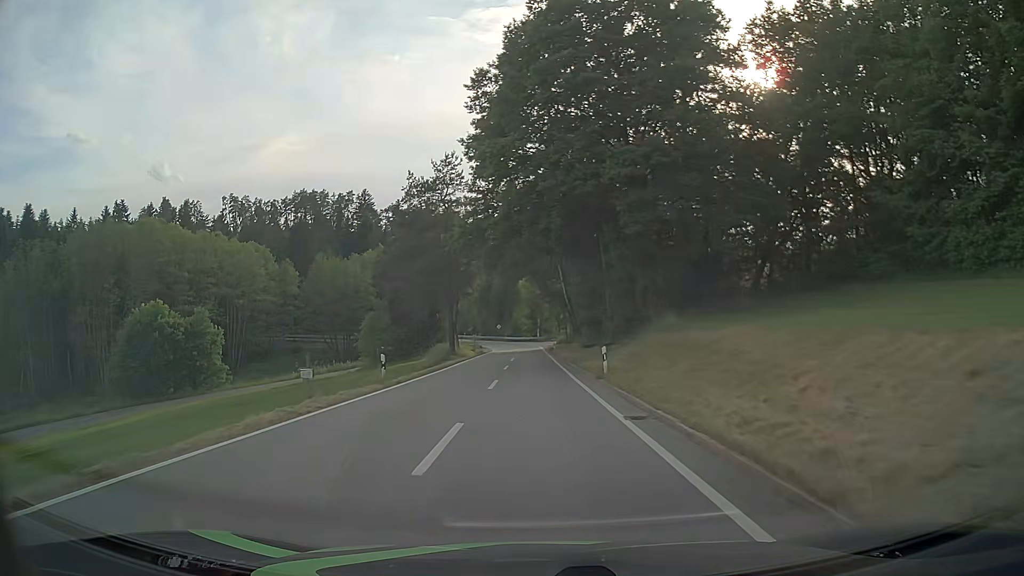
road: tertiary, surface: asphalt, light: Day
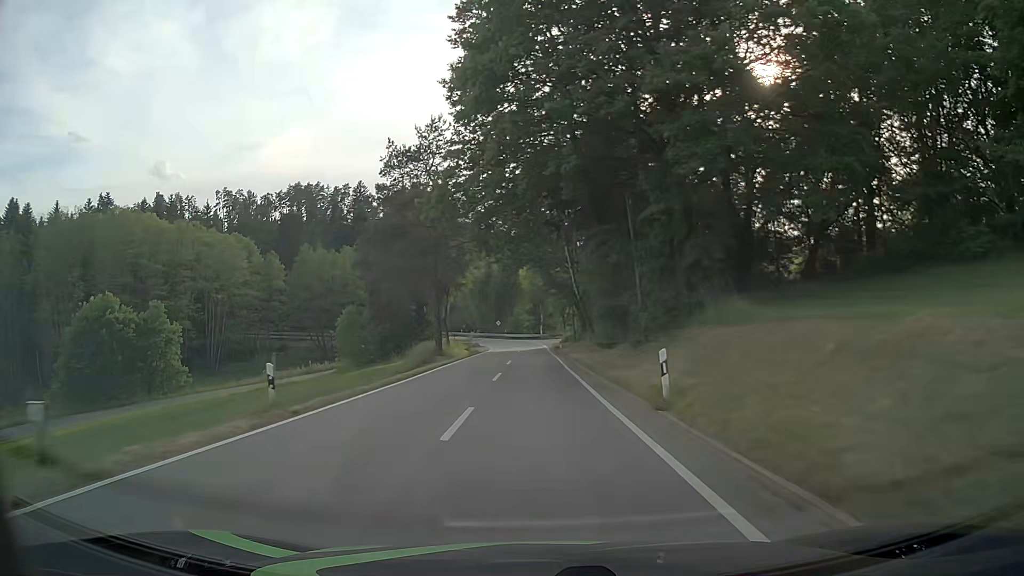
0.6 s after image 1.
(0.0, +9.7) m; 0°
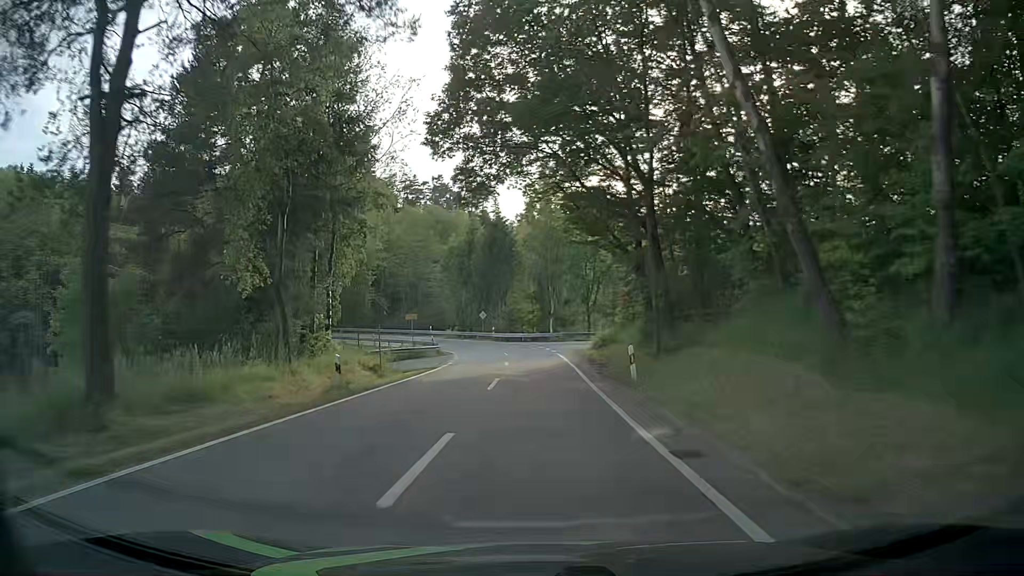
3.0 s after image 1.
(-0.2, +39.7) m; 0°
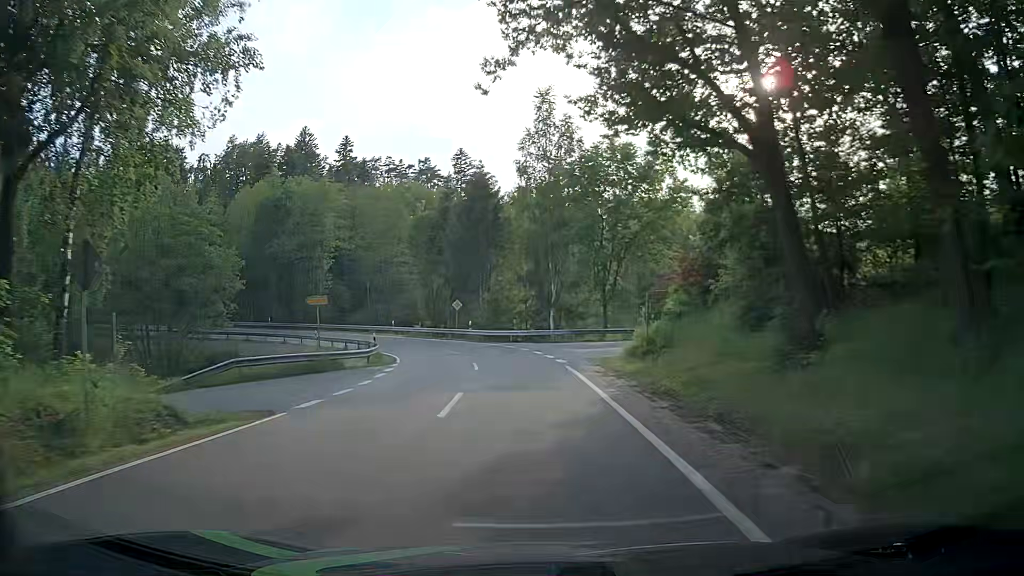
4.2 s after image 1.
(+0.1, +18.5) m; 0°
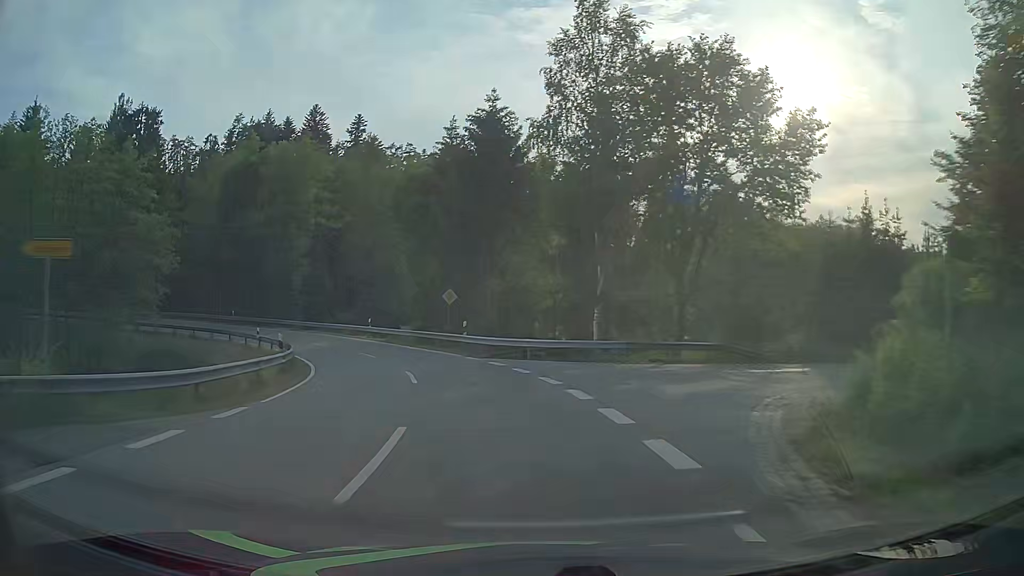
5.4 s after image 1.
(-0.1, +16.9) m; -2°
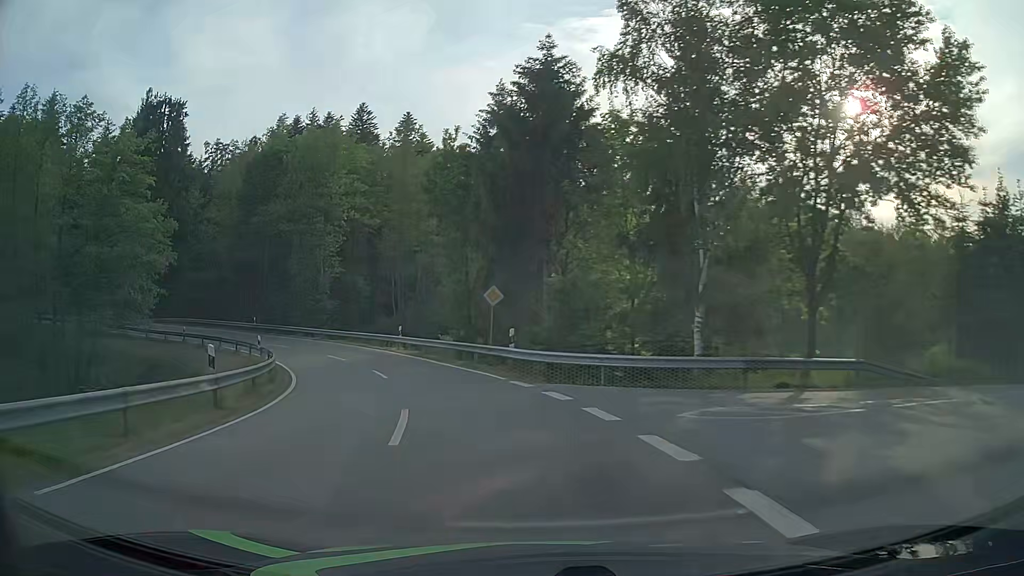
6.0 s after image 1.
(-0.3, +8.2) m; -5°
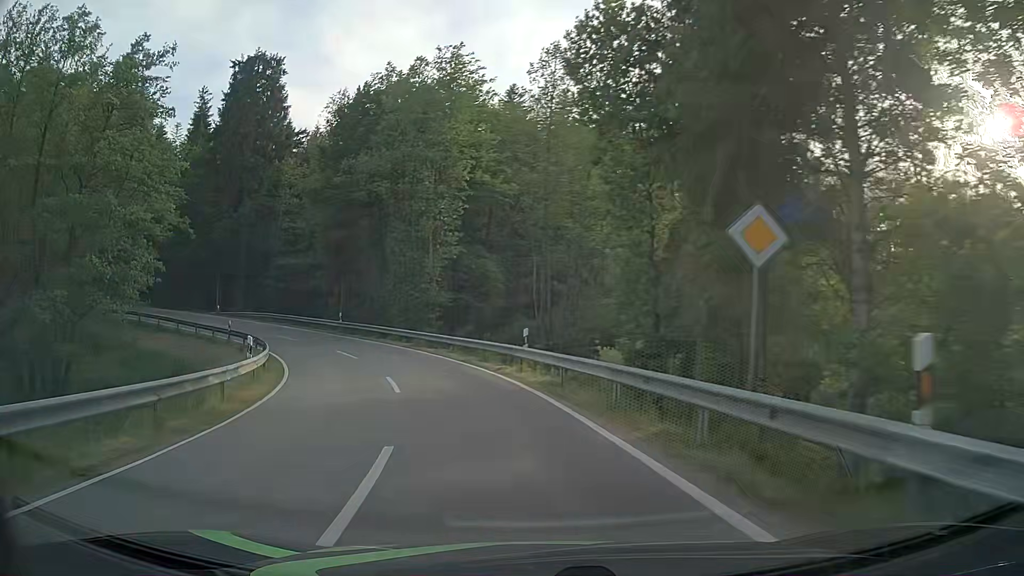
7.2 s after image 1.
(-1.9, +16.5) m; -14°
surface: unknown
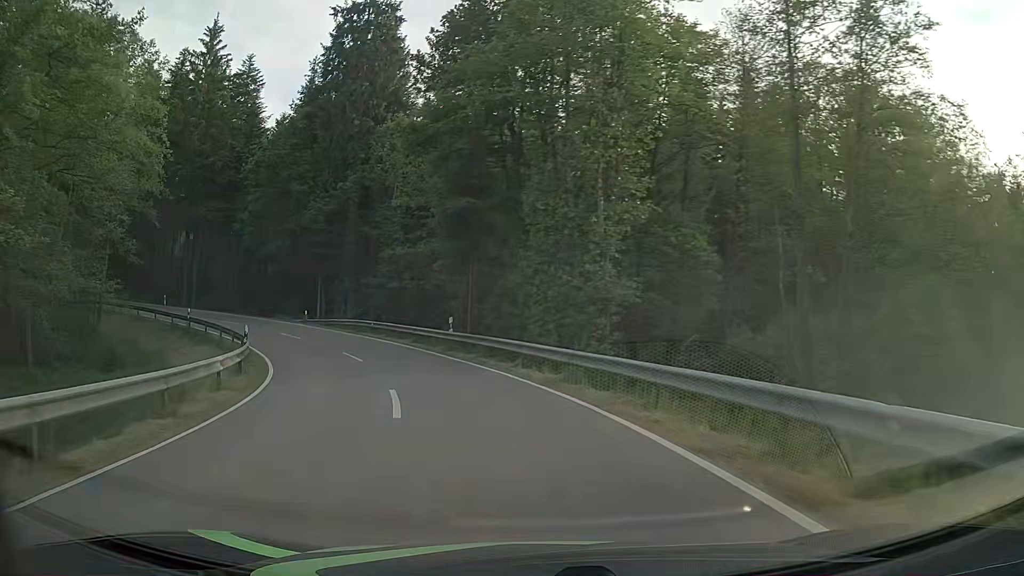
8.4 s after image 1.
(-2.1, +16.8) m; -14°
(-1, +10) (-3, +20) (-8, +29) (-13, +37) (-20, +44) (-28, +50) (-37, +55) (-46, +59) (-55, +62) (-65, +66) m
